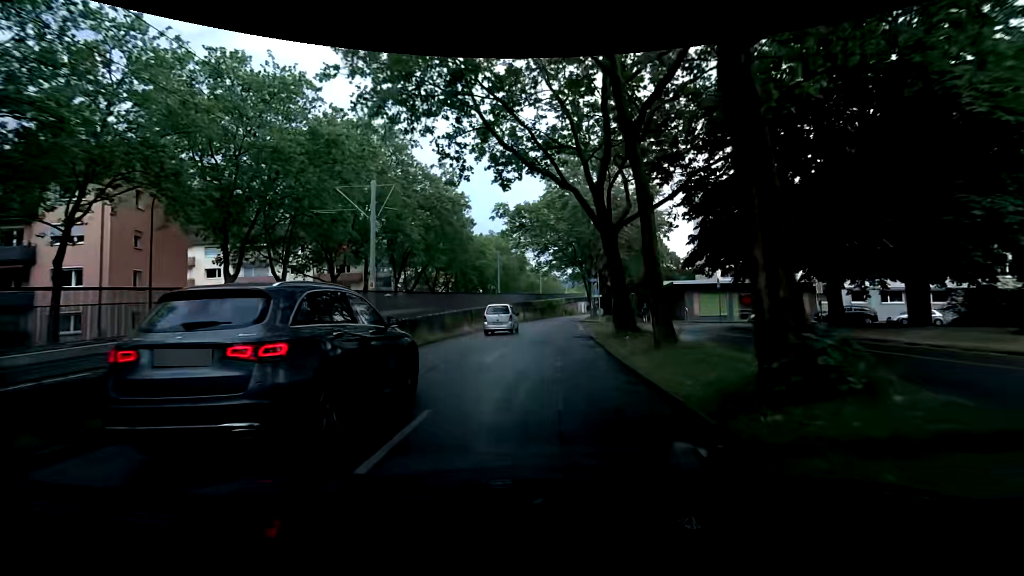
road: tertiary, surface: asphalt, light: Day
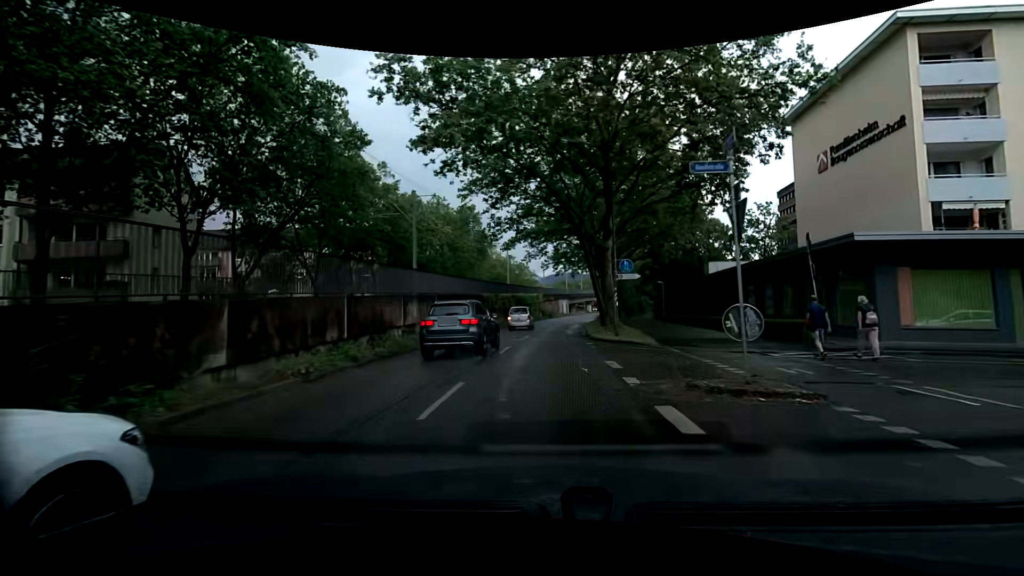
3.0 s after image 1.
(+0.1, +33.2) m; +5°
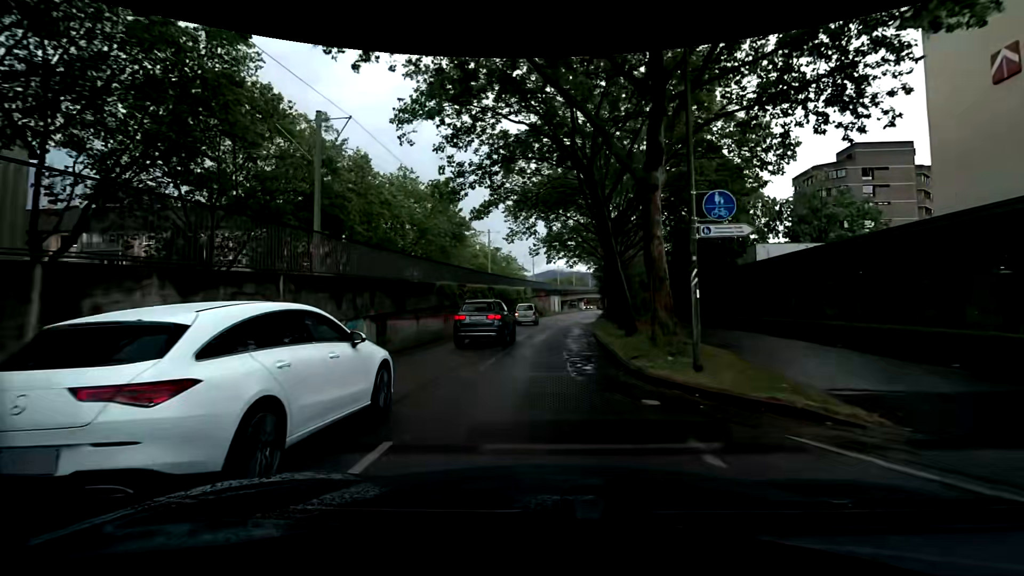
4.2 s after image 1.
(-0.1, +13.0) m; -1°
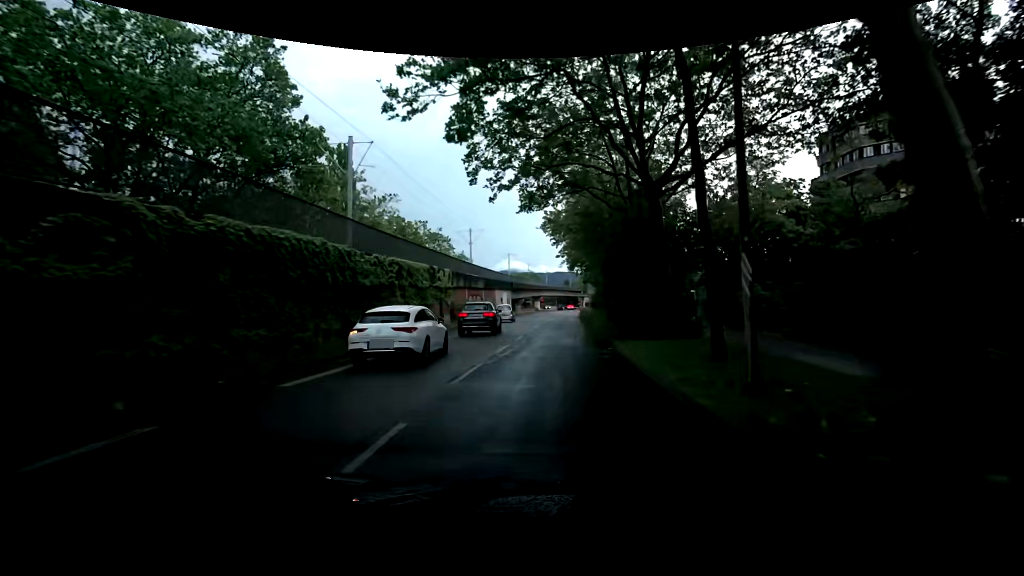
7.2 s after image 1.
(+0.5, +32.4) m; +1°
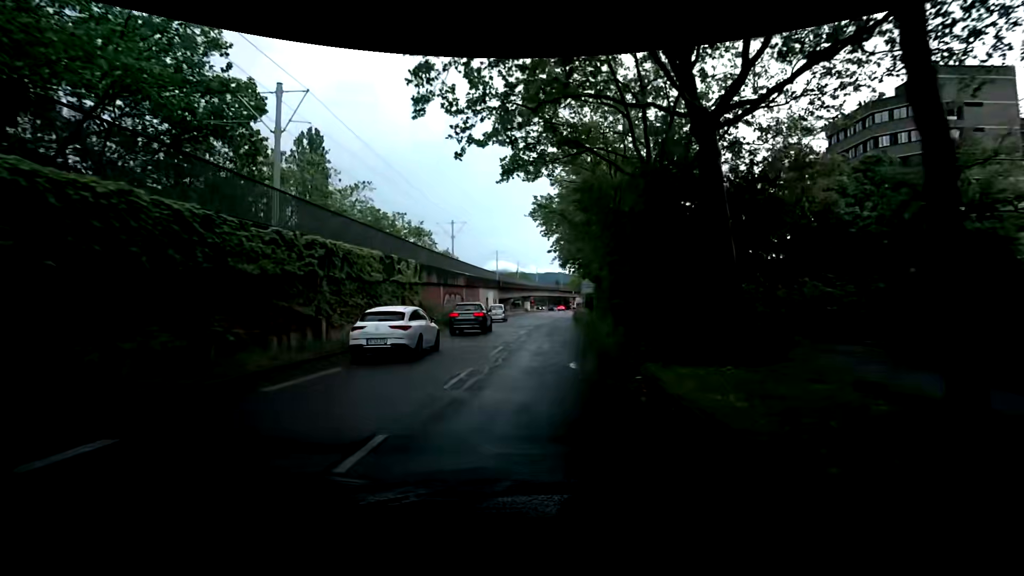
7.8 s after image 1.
(+0.2, +6.4) m; +3°
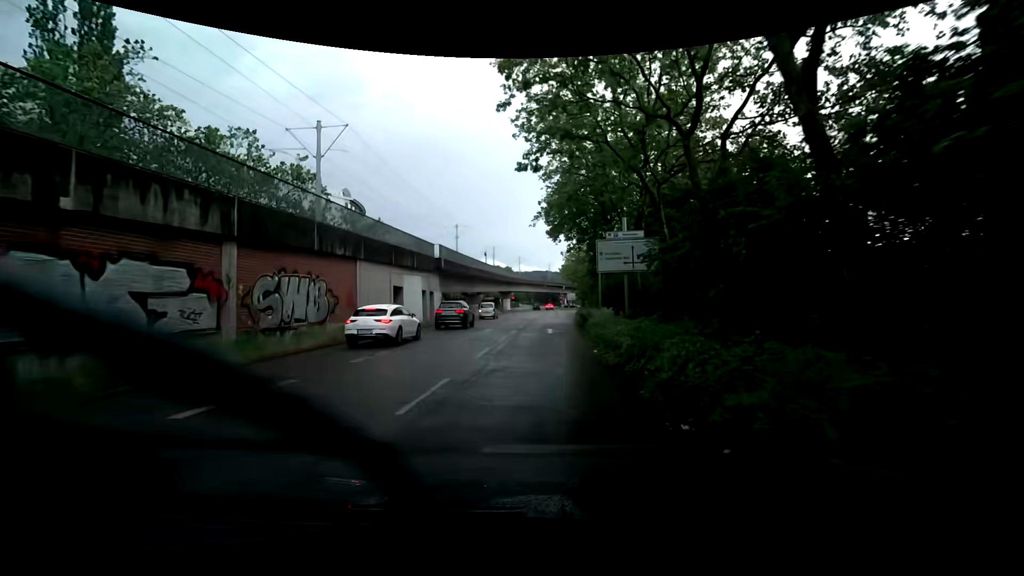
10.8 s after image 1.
(+1.4, +32.1) m; +4°
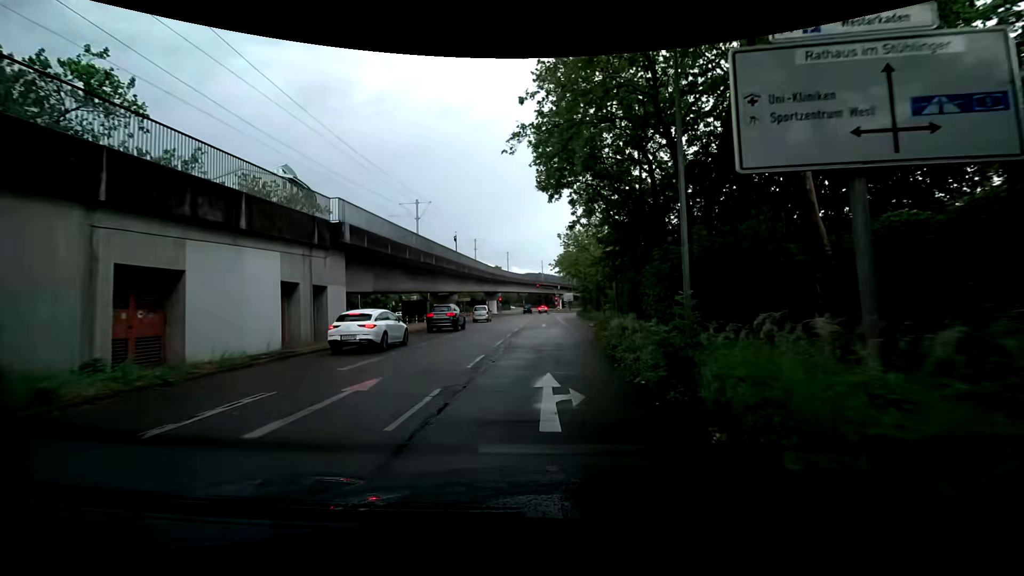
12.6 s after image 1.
(0.0, +18.6) m; 0°
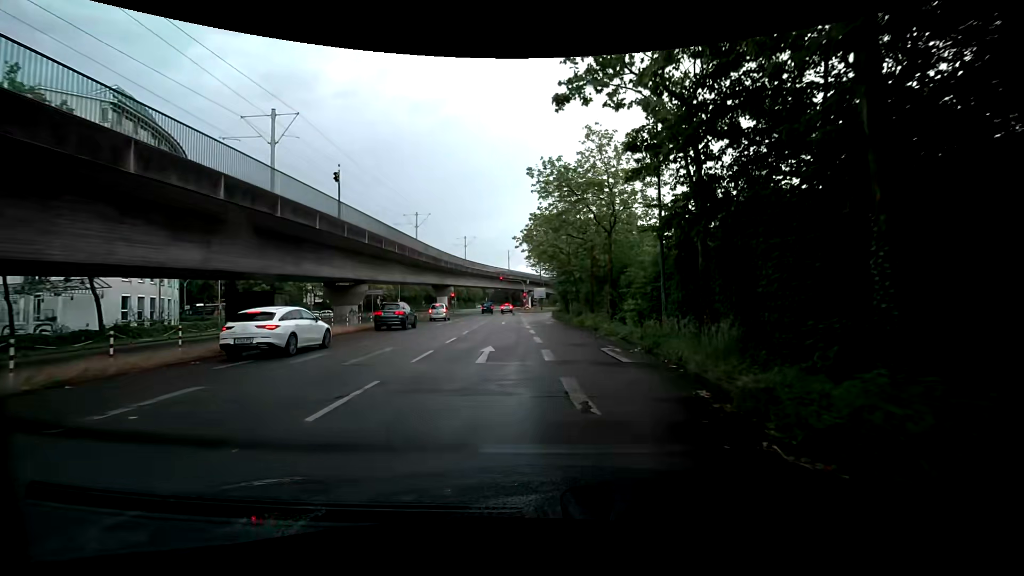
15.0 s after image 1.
(+0.5, +23.7) m; +4°
(0, +10) (0, +20) (0, +30) (0, +40) (-1, +50) (-1, +60) (0, +70) (+2, +80) (+6, +89) (+12, +96) m
